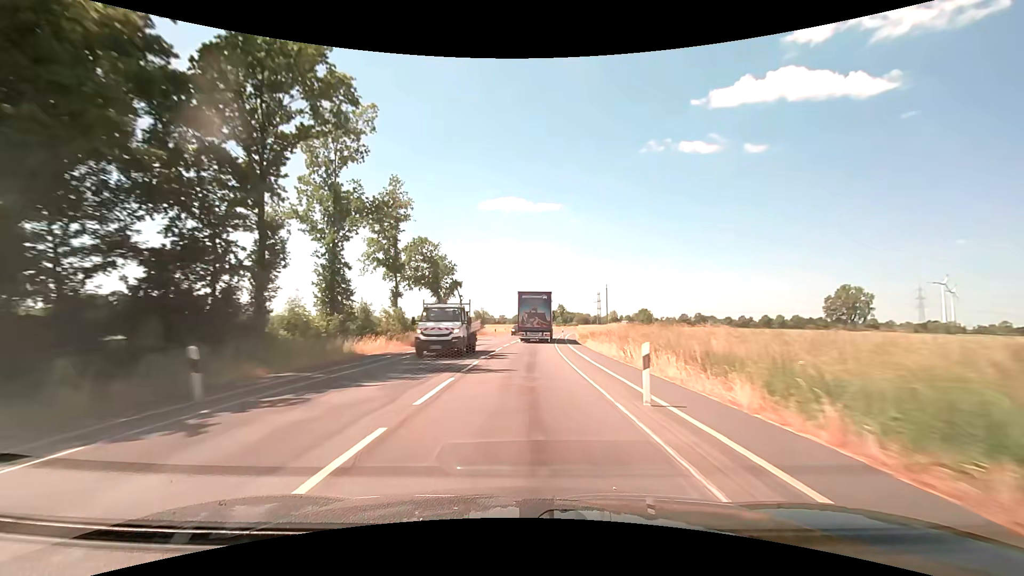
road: secondary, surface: asphalt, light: Day
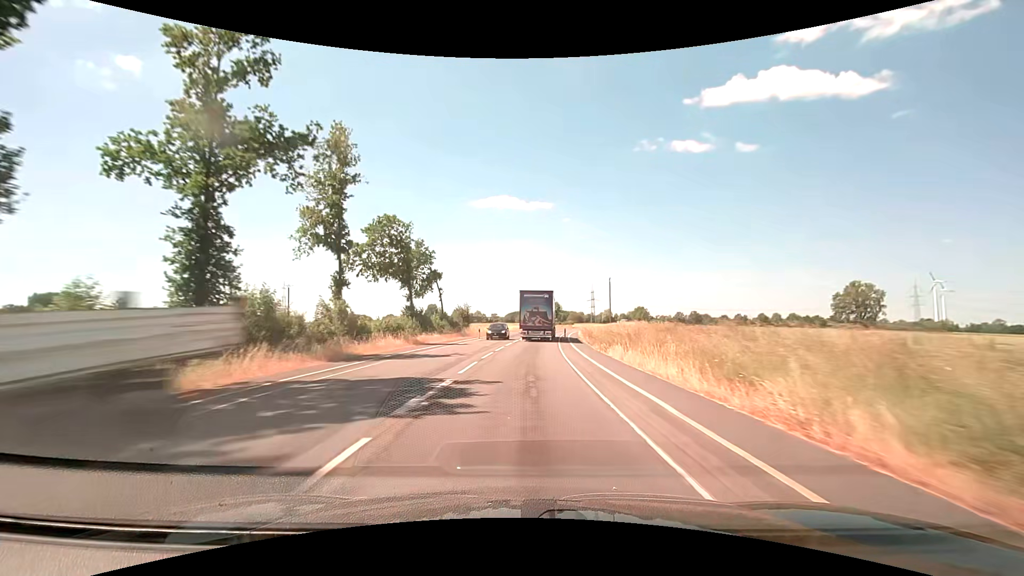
(+0.1, +12.5) m; +1°
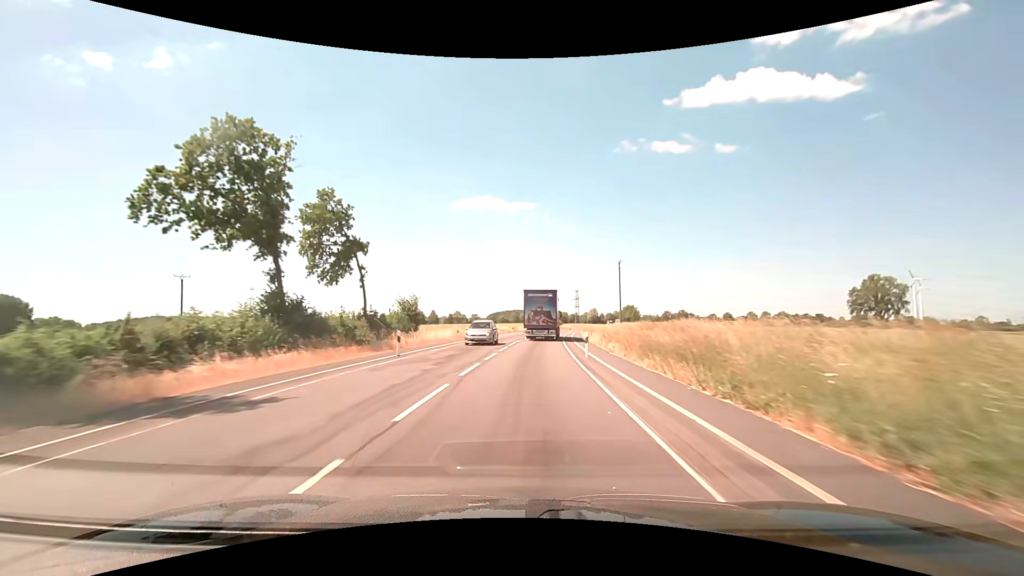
(+0.4, +25.0) m; +2°
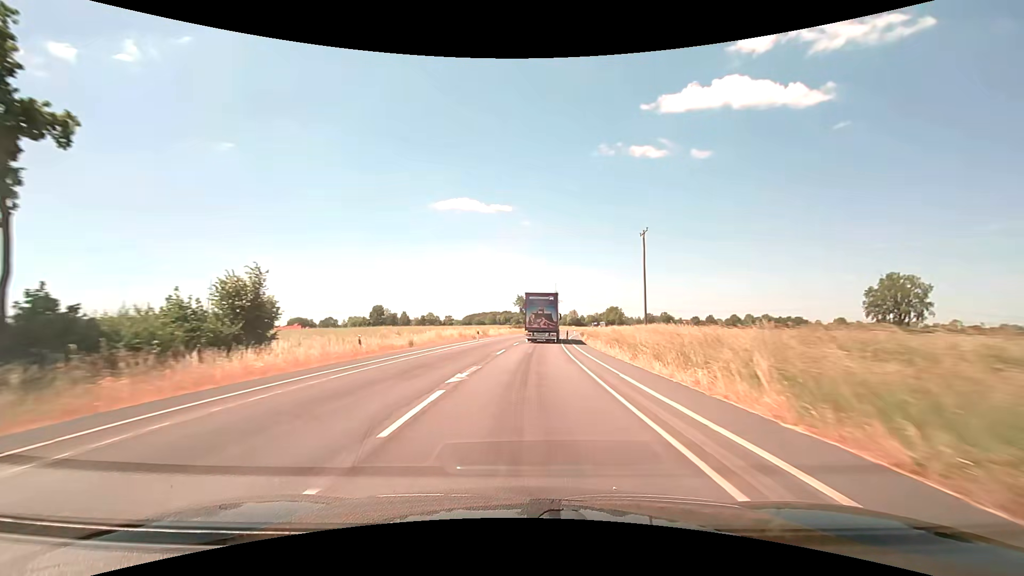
(+0.4, +24.9) m; +2°
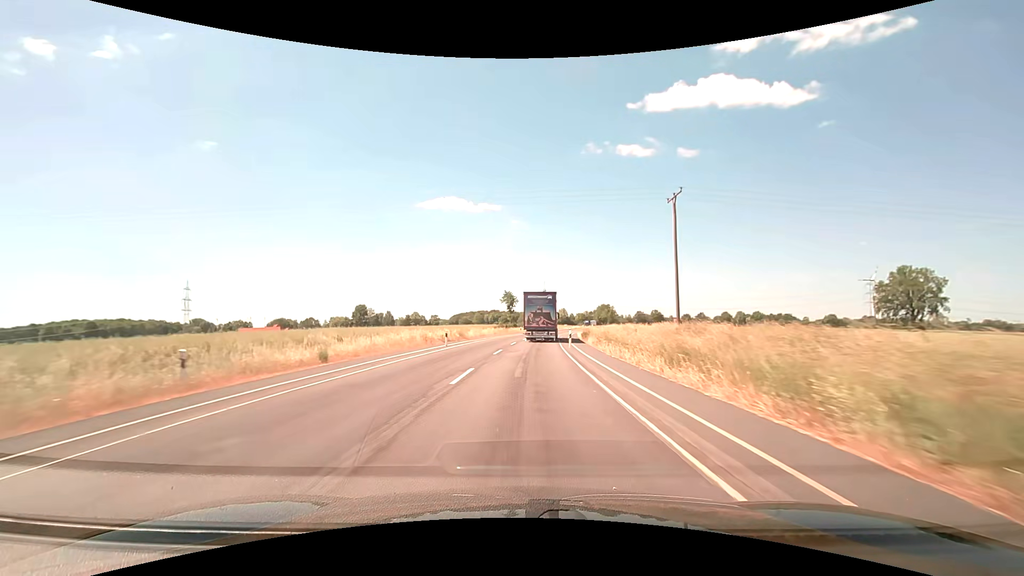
(+0.1, +12.5) m; +1°
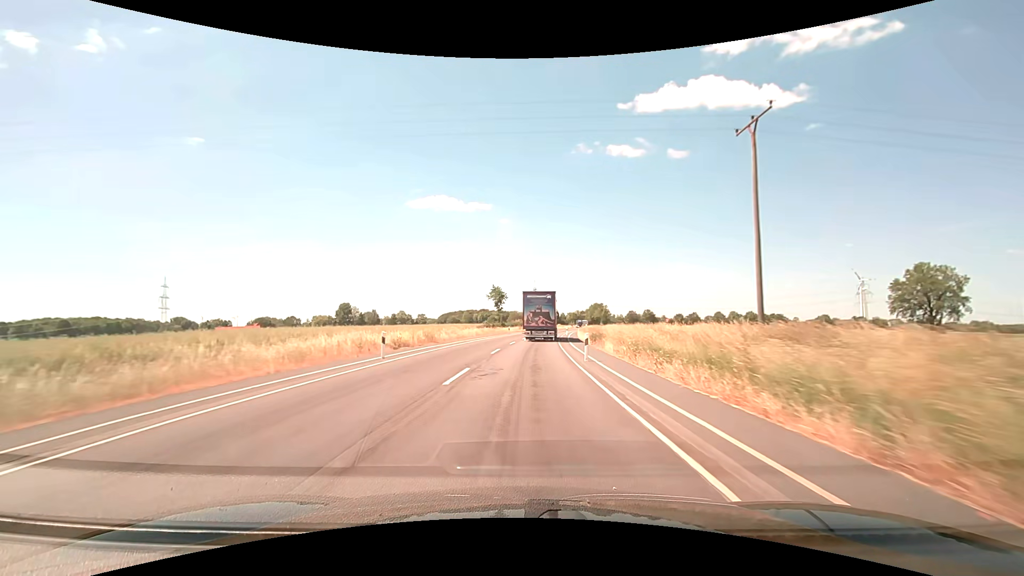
(+0.1, +12.5) m; +1°
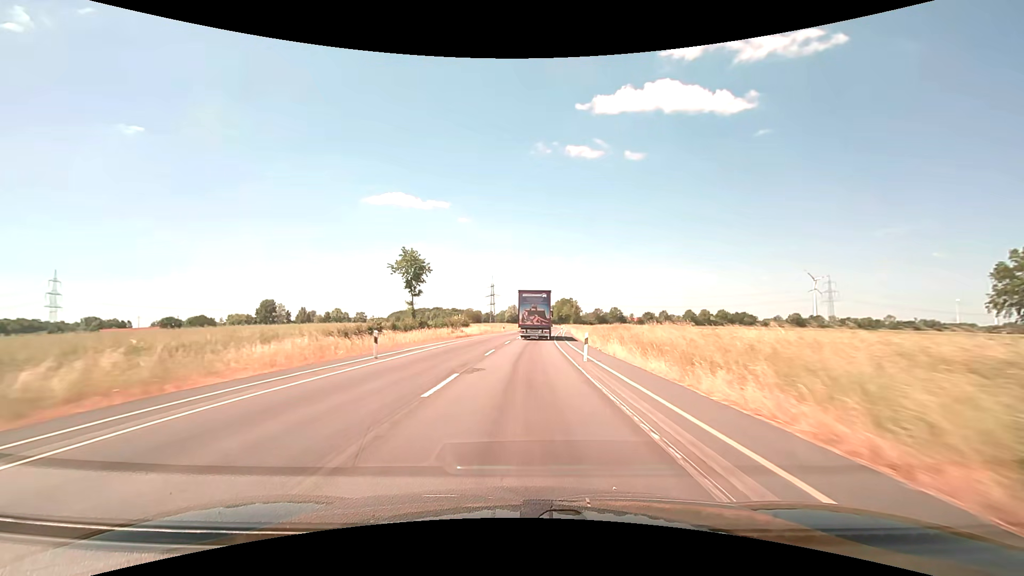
(+1.8, +50.0) m; +5°
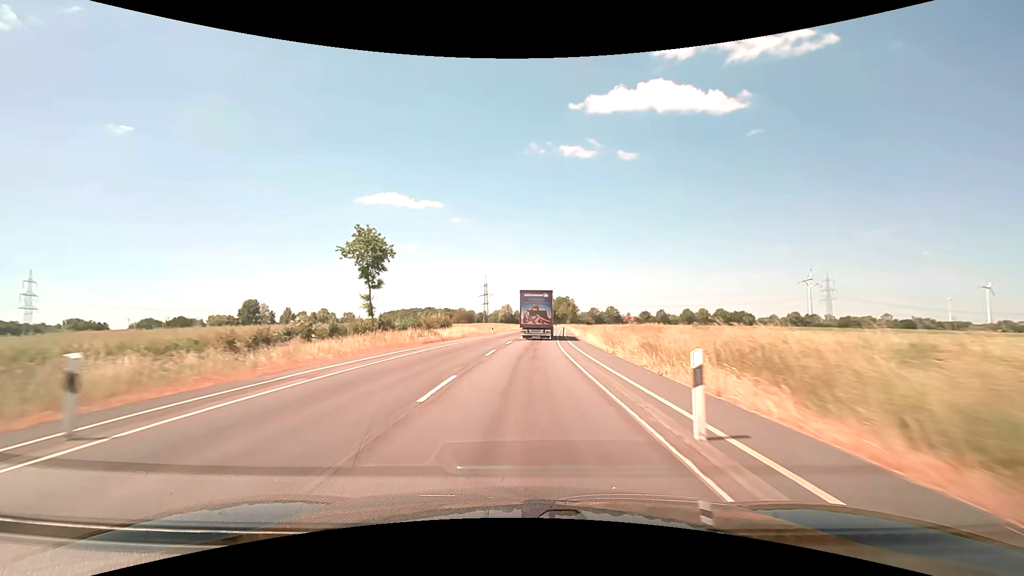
(+0.1, +12.5) m; +1°
(0, +10) (0, +20) (0, +30) (+1, +40) (+2, +50) (+2, +60) (+3, +70) (+4, +80) (+5, +90) (+5, +100) m
